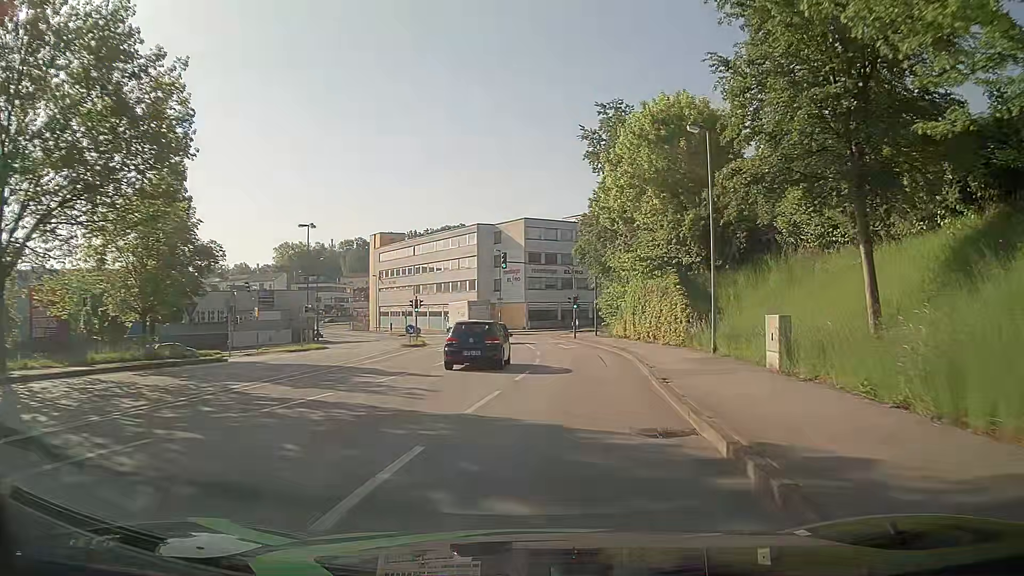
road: tertiary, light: Day
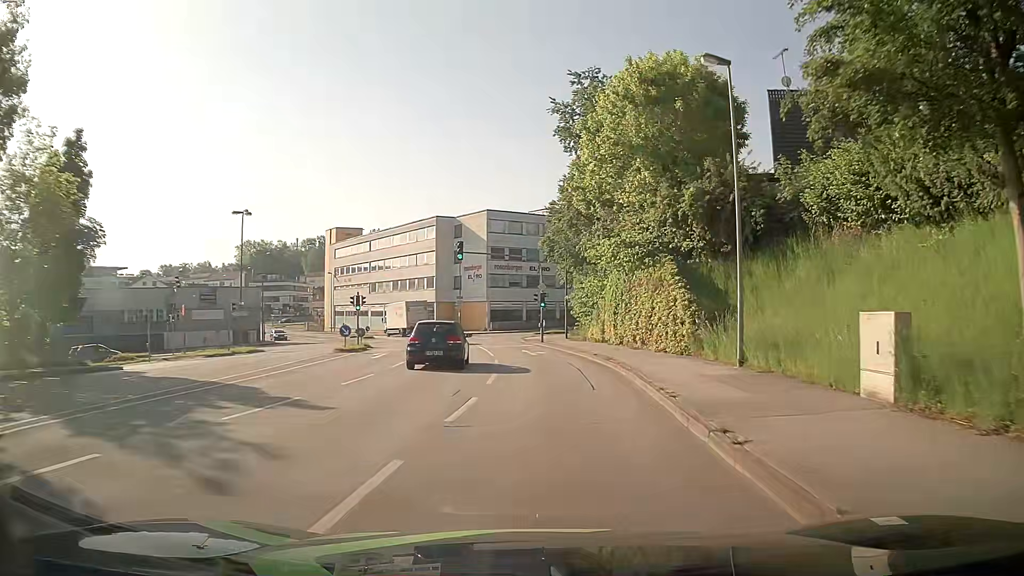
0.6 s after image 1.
(+0.2, +6.8) m; +3°
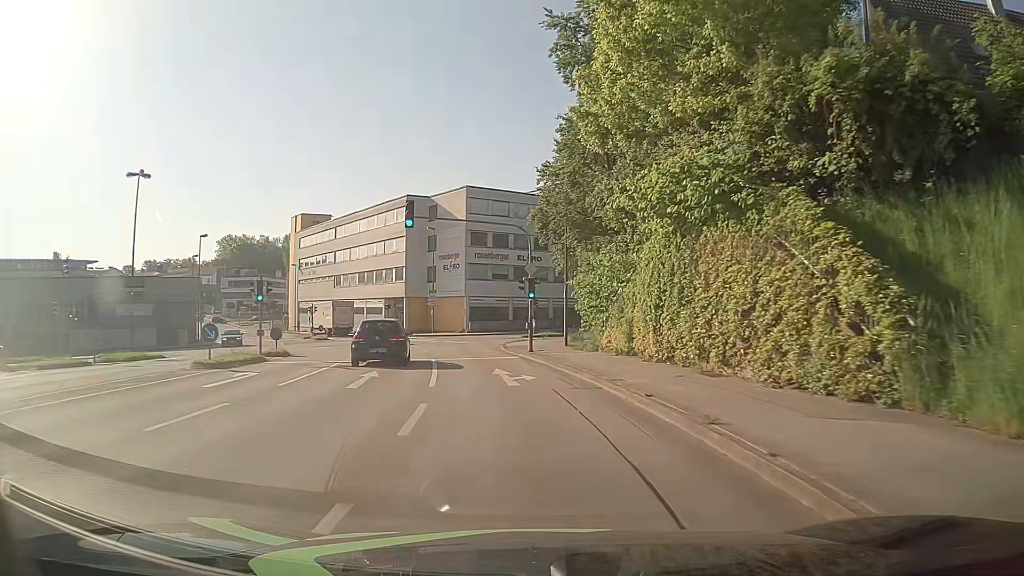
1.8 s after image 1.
(+0.1, +13.5) m; +1°
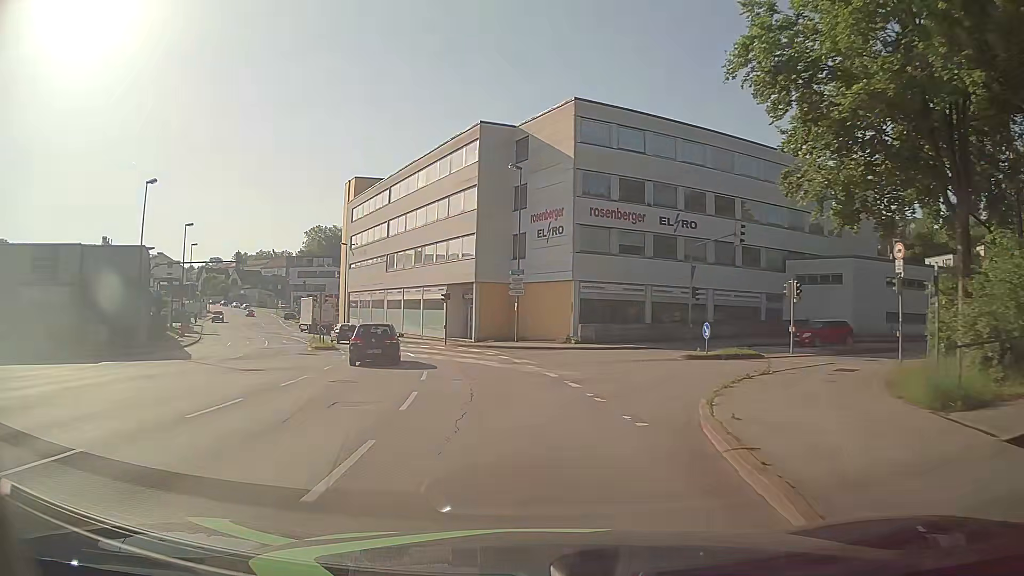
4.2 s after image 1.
(-2.3, +26.6) m; -10°
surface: asphalt
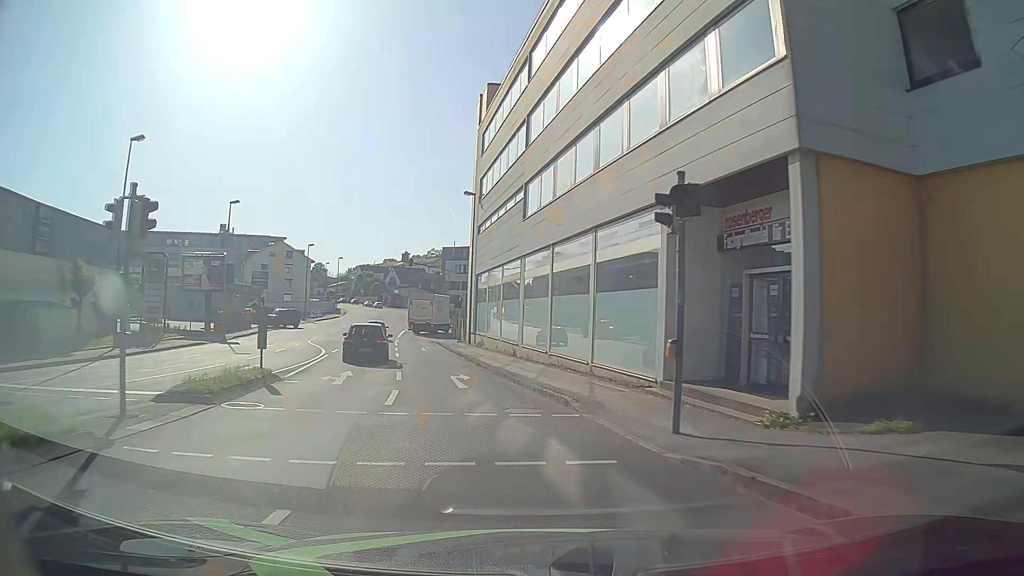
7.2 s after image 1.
(-4.4, +33.1) m; -16°
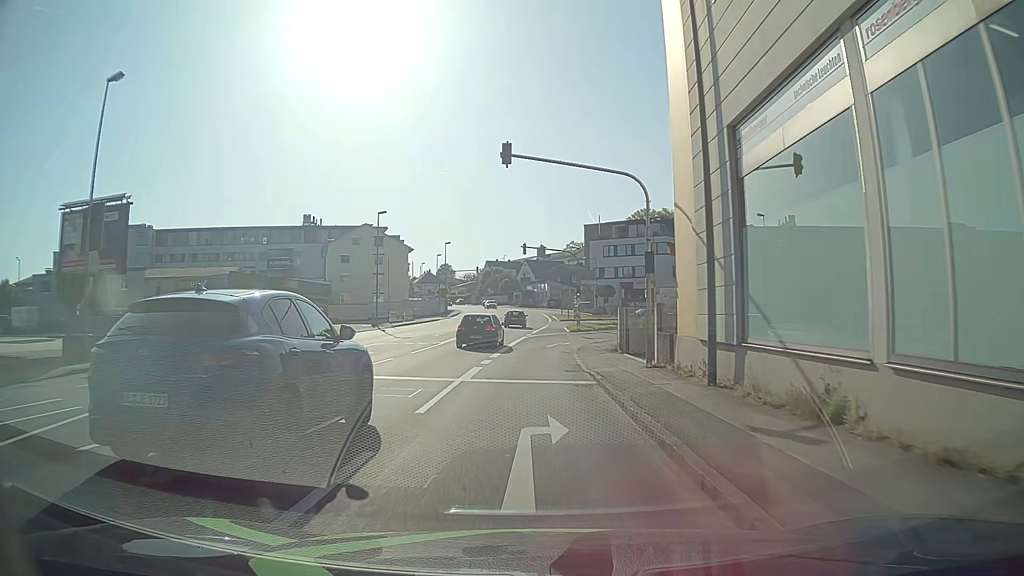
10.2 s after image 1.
(-4.7, +32.2) m; -12°
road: tertiary_link
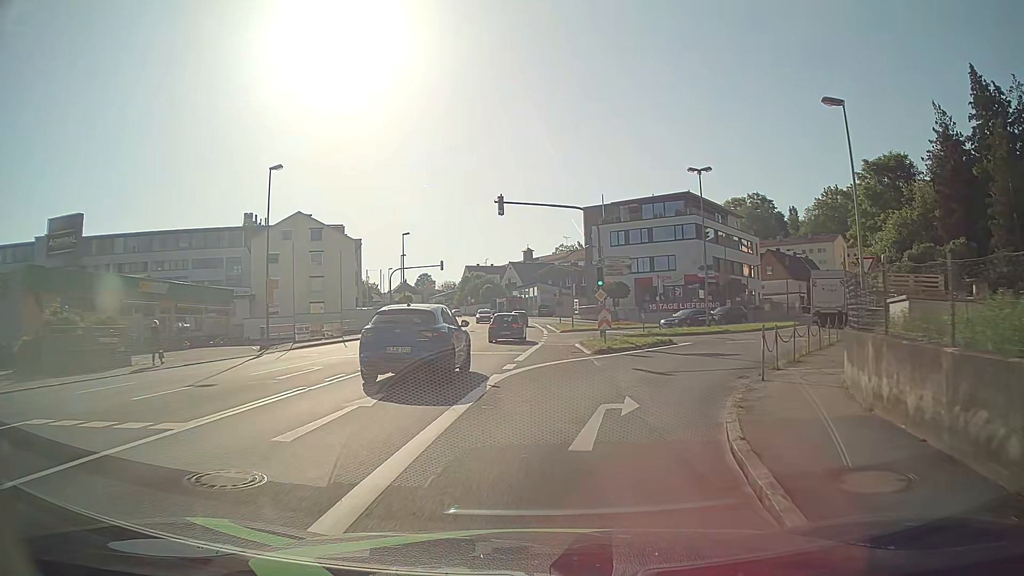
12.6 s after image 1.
(-0.2, +23.7) m; +1°
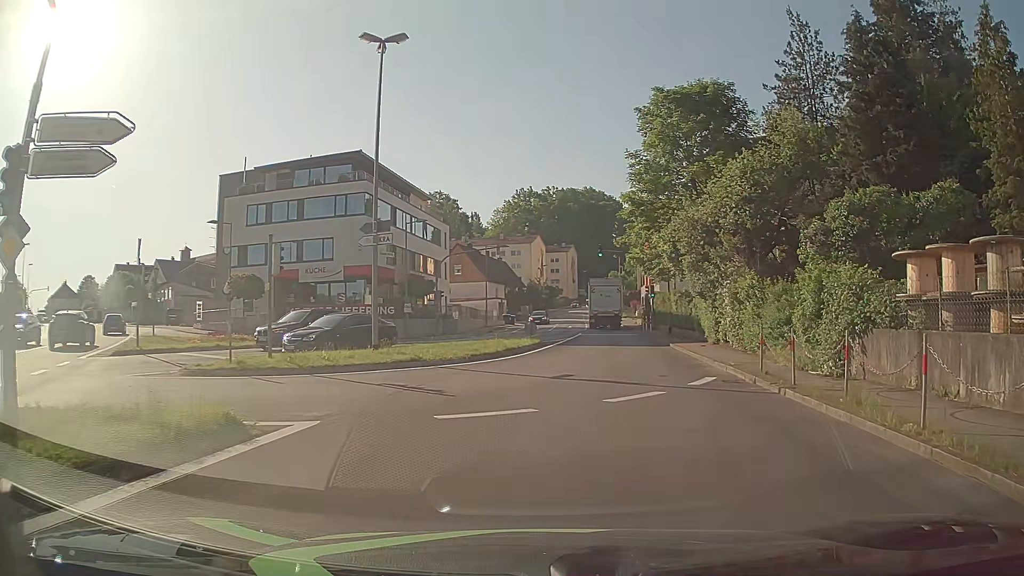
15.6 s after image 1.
(+4.6, +21.0) m; +27°
(+1, +10) (+2, +20) (+3, +30) (+4, +40) (+6, +50) (+7, +60) (+8, +70) (+8, +80) (+9, +89) (+10, +99) m
